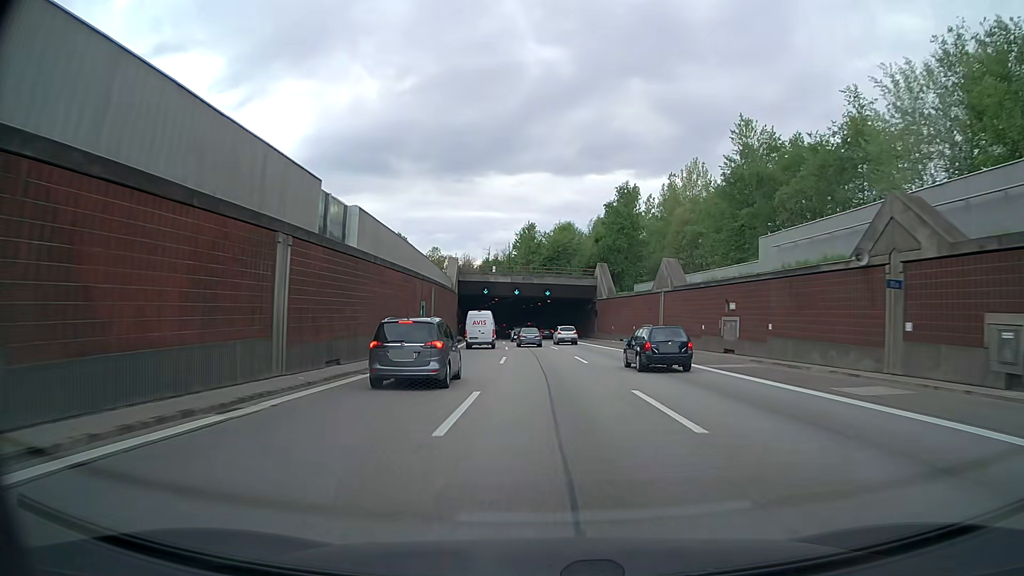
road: motorway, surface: asphalt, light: Day
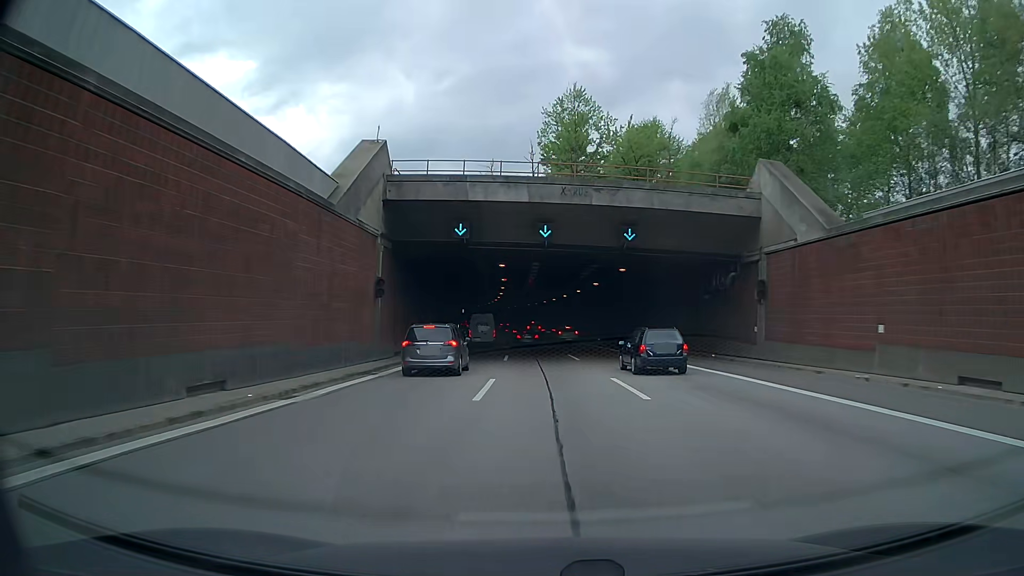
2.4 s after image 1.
(-1.5, +49.5) m; -4°
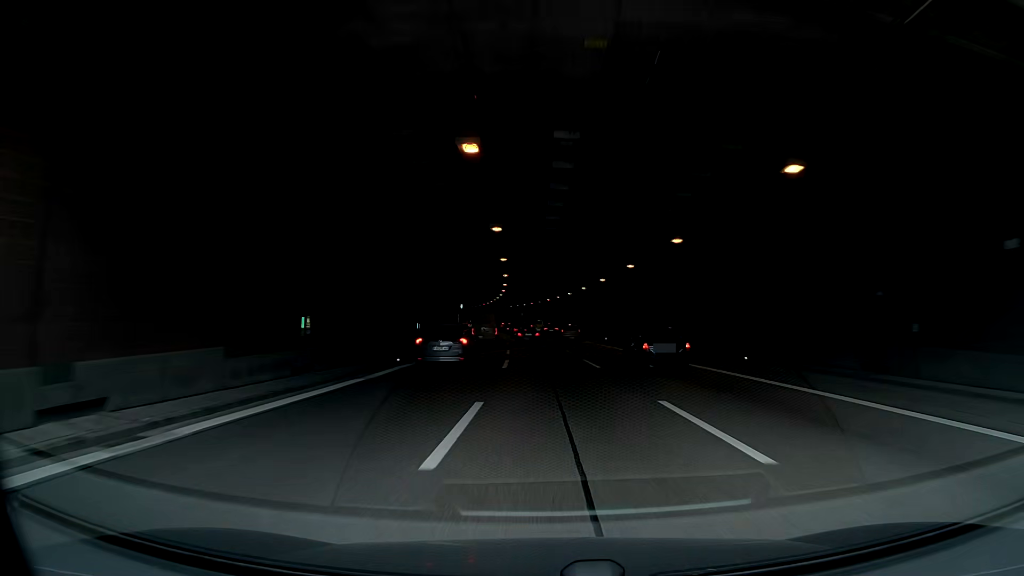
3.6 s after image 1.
(-0.4, +24.8) m; -2°
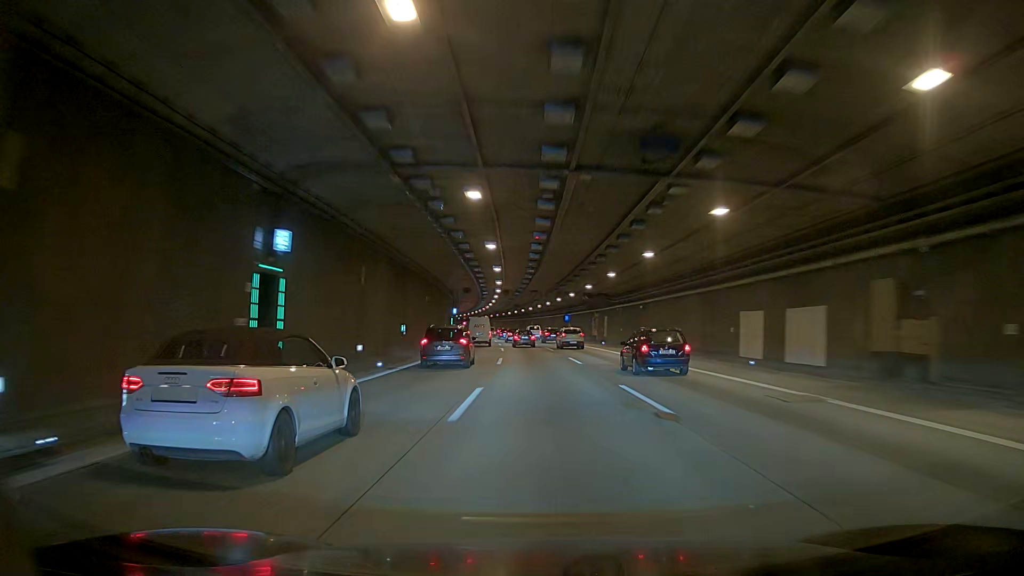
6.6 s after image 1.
(-0.6, +62.6) m; -4°
